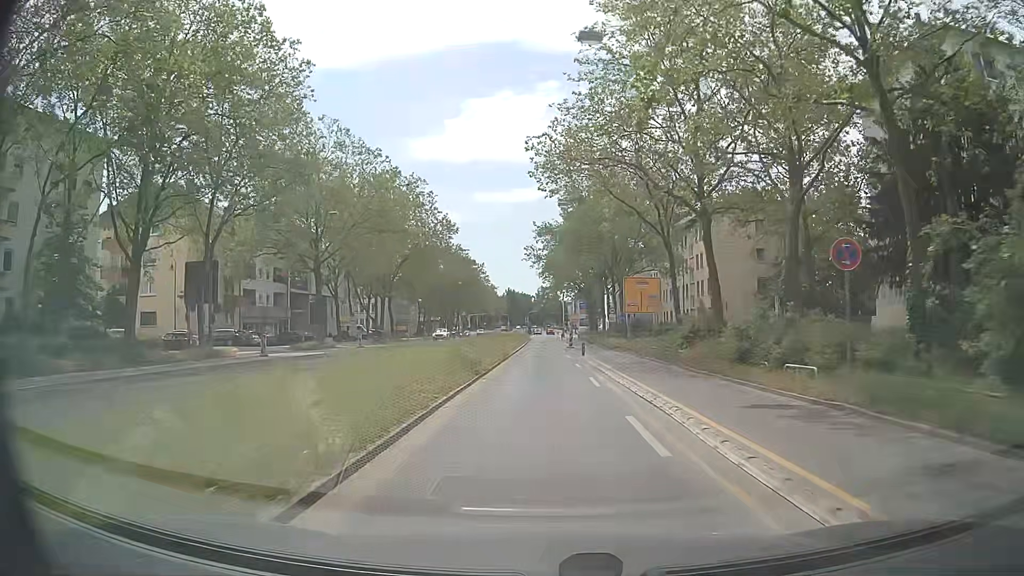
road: secondary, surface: asphalt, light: Day
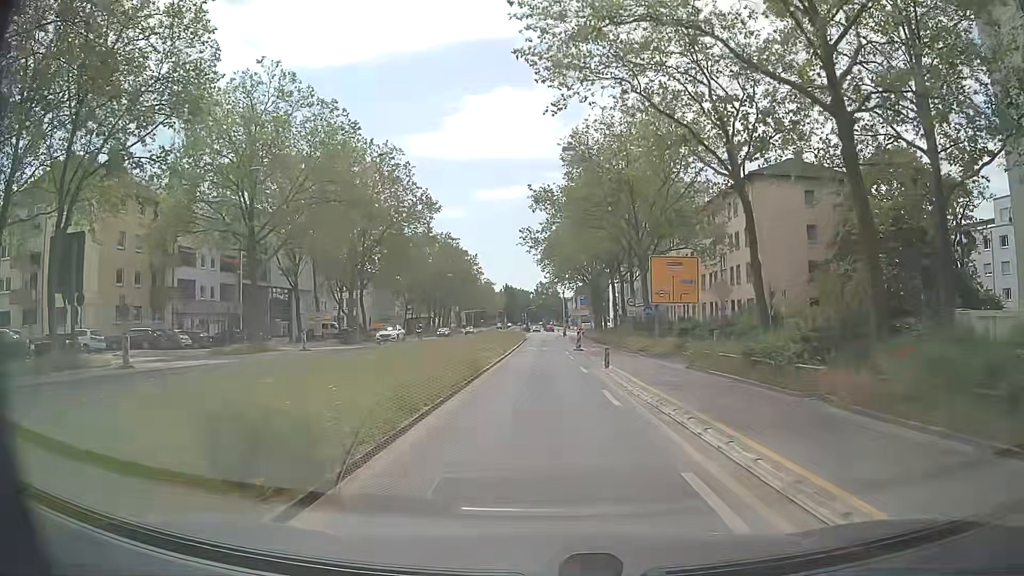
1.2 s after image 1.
(+0.1, +13.5) m; +1°
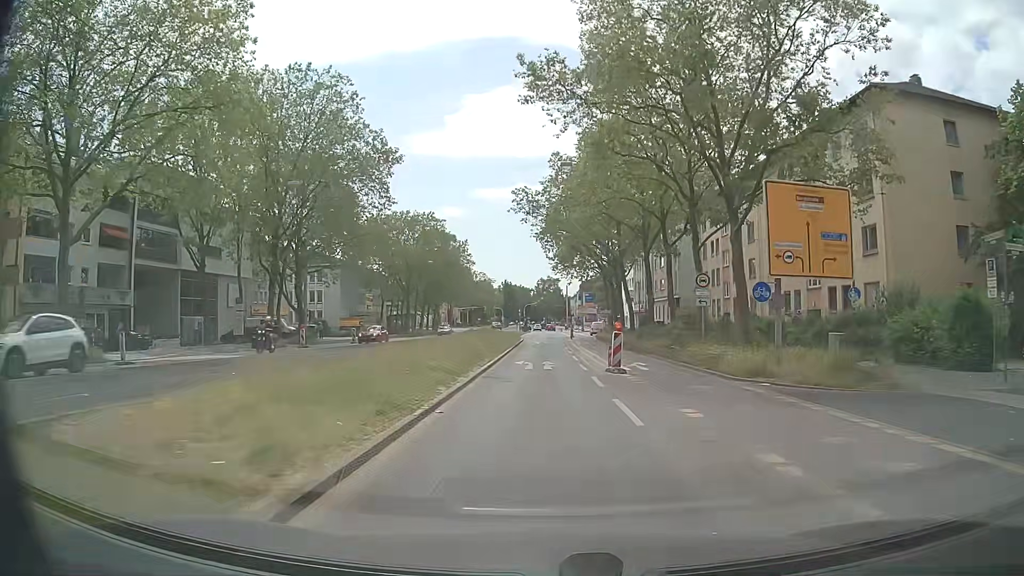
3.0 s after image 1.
(-0.1, +20.6) m; 0°
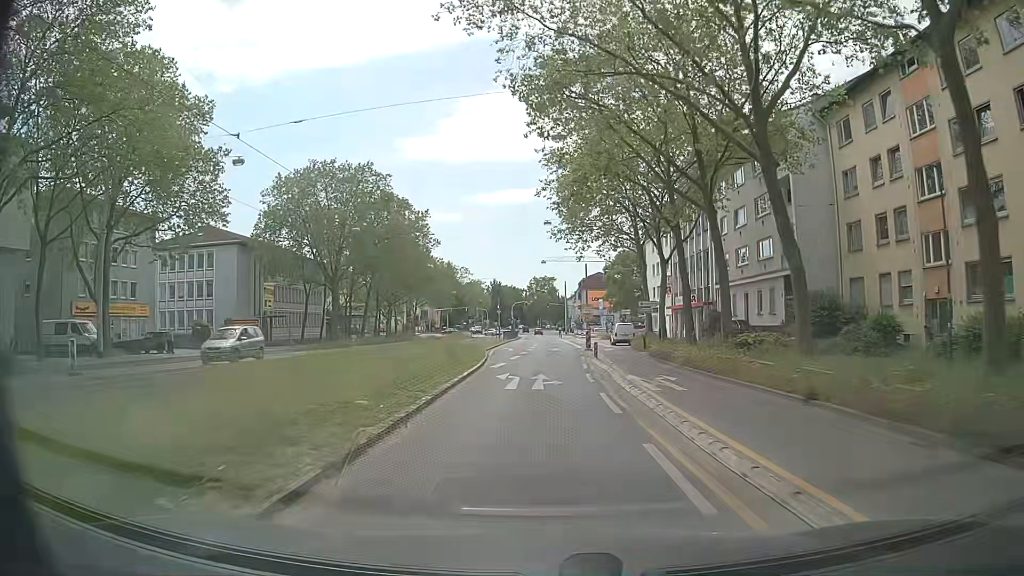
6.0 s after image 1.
(-0.2, +34.9) m; +1°
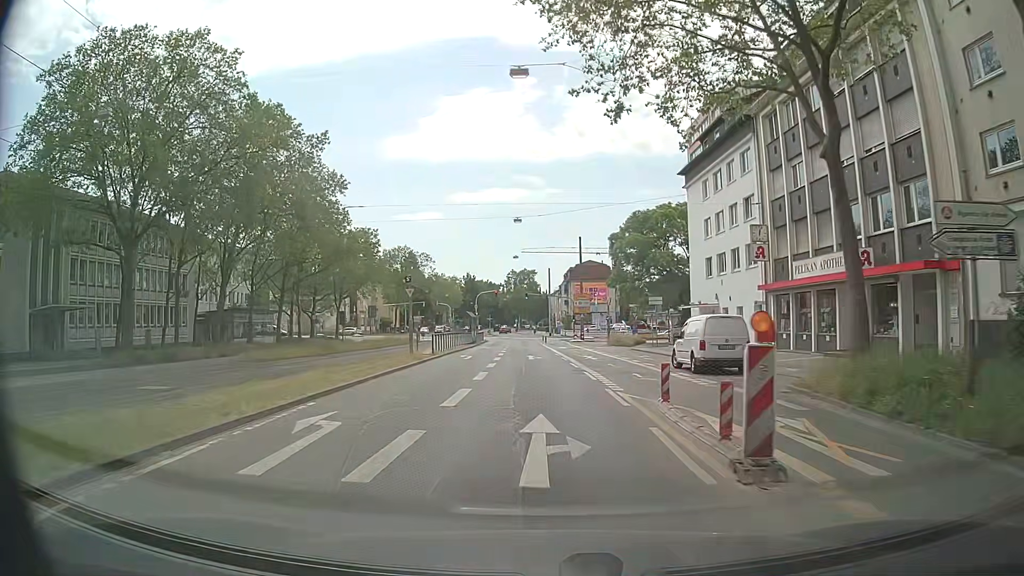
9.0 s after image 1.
(+0.1, +34.8) m; +1°
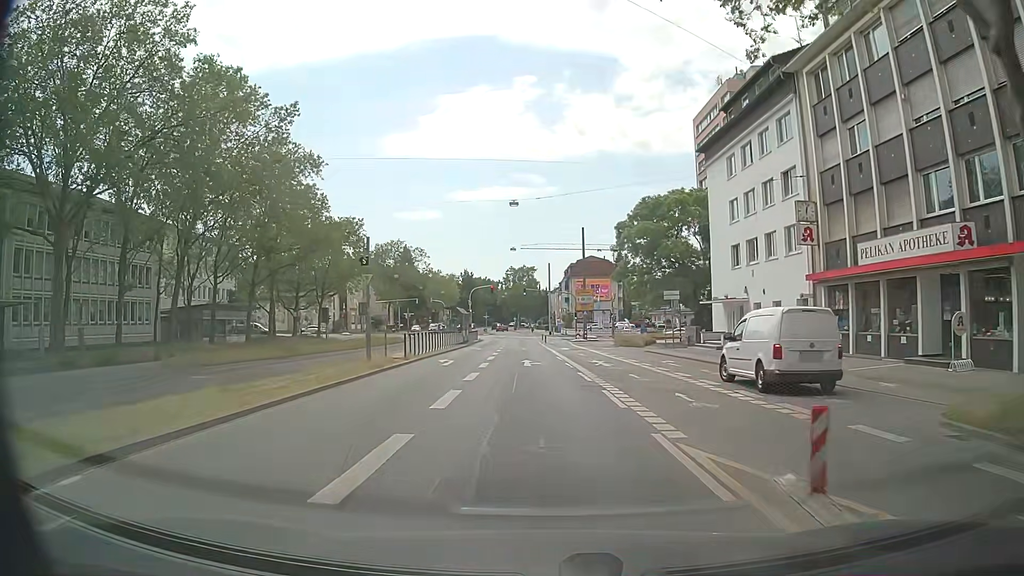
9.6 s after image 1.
(0.0, +6.7) m; 0°
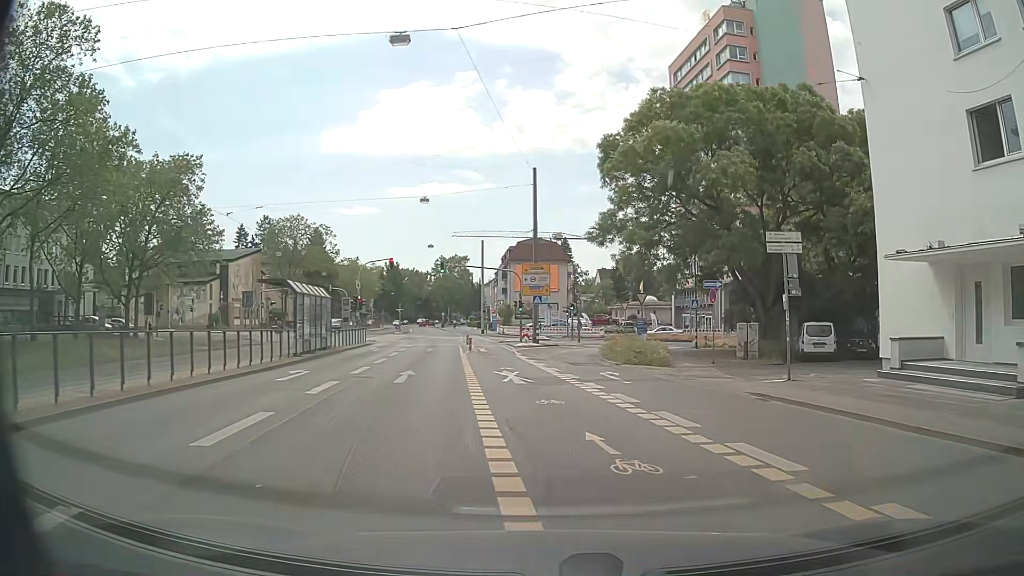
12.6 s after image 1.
(+0.3, +27.8) m; +4°
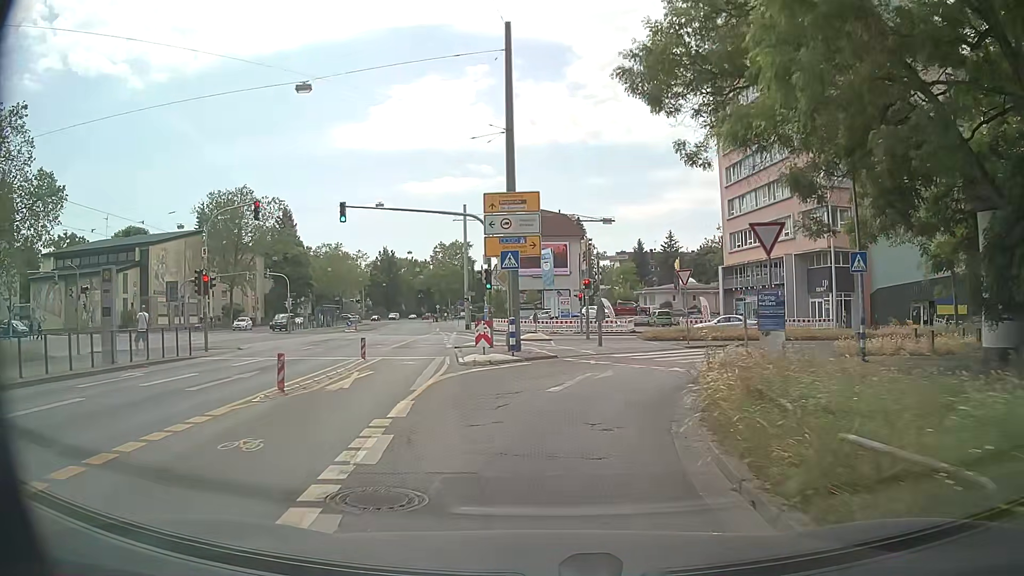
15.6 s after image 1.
(+1.6, +24.1) m; +1°
